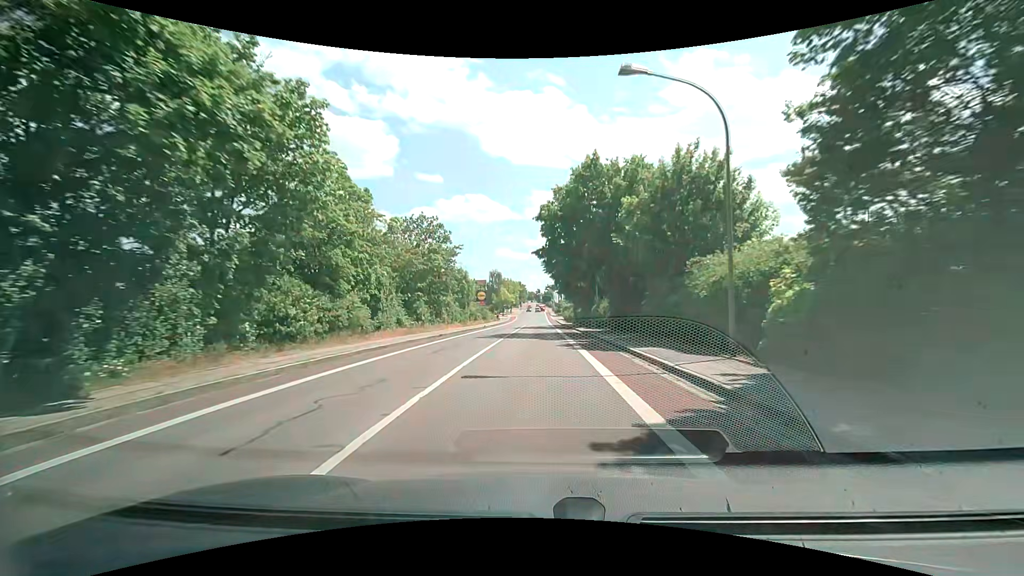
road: tertiary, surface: asphalt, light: Day
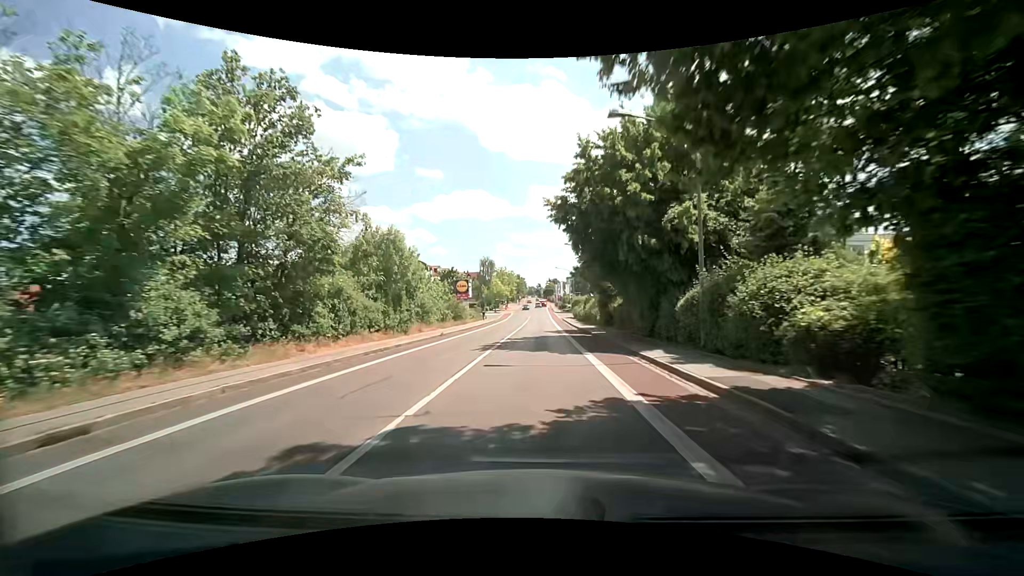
(-0.1, +26.2) m; -1°
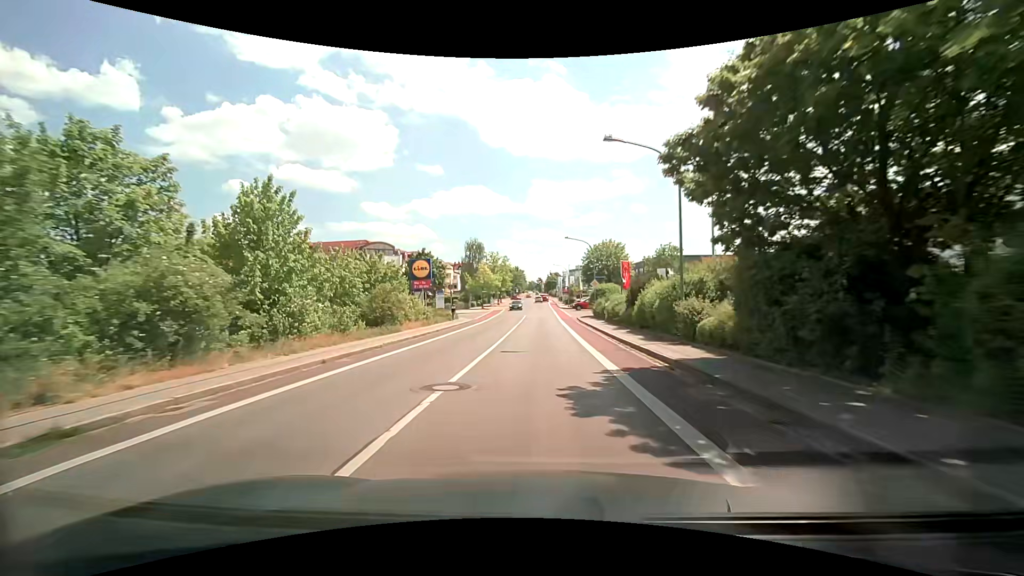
(+0.1, +26.1) m; 0°
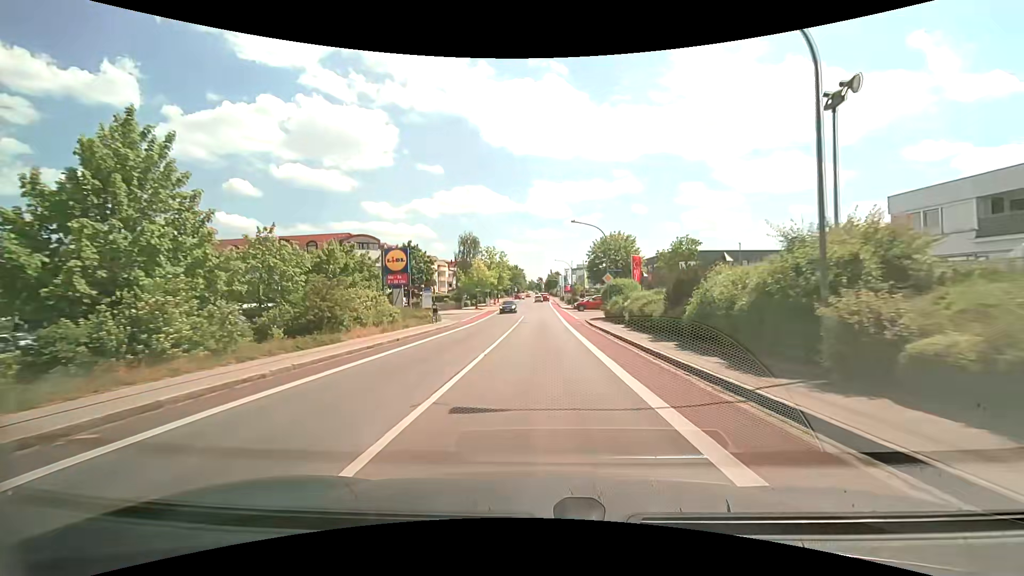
(0.0, +8.5) m; 0°
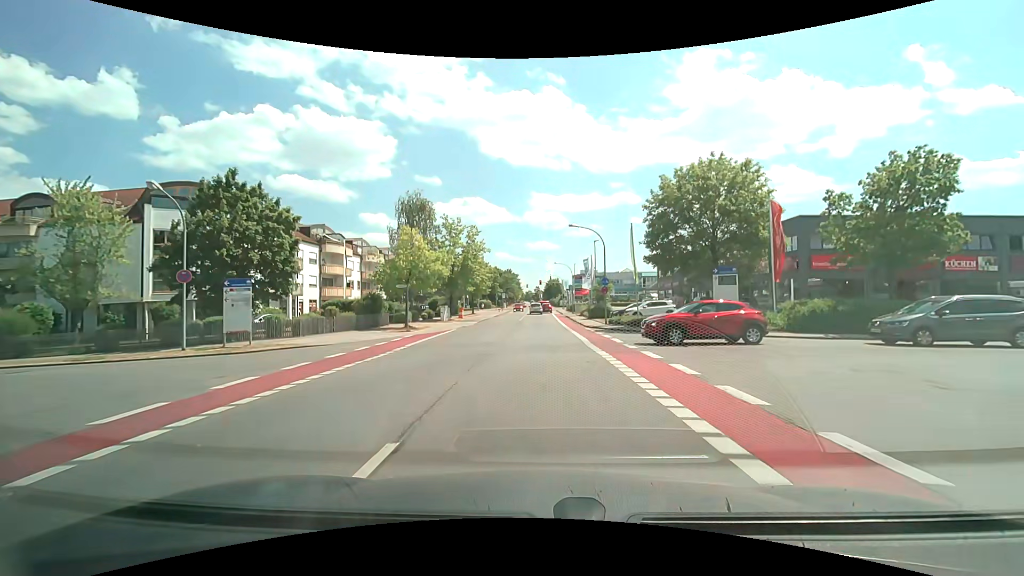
(-0.3, +40.1) m; 0°
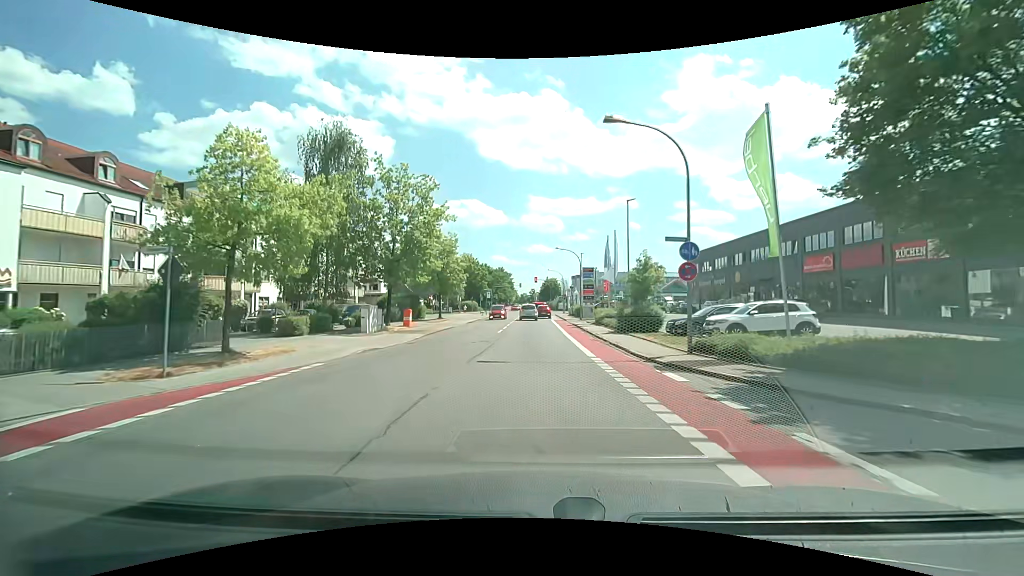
(0.0, +20.9) m; +1°
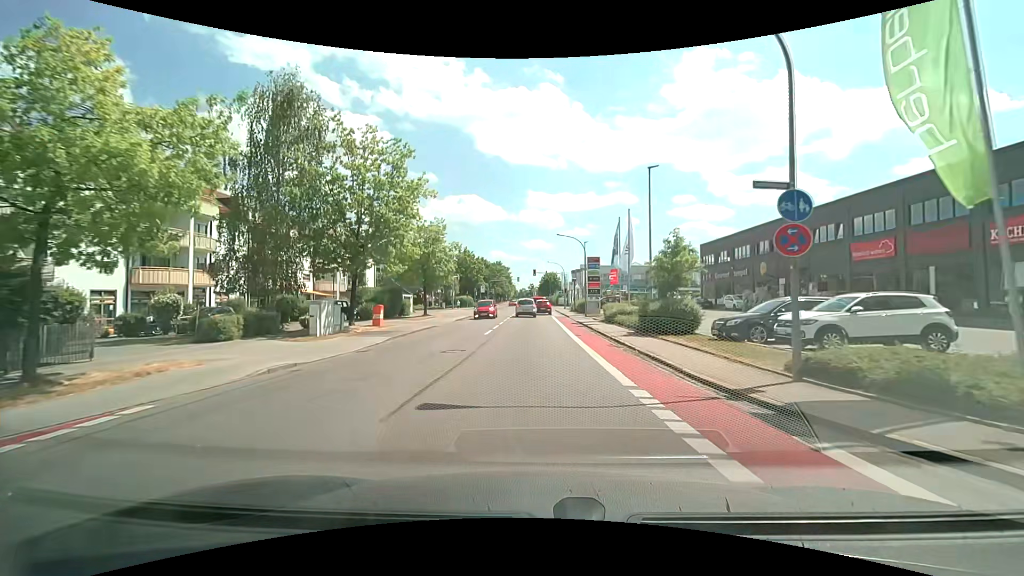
(0.0, +6.2) m; 0°
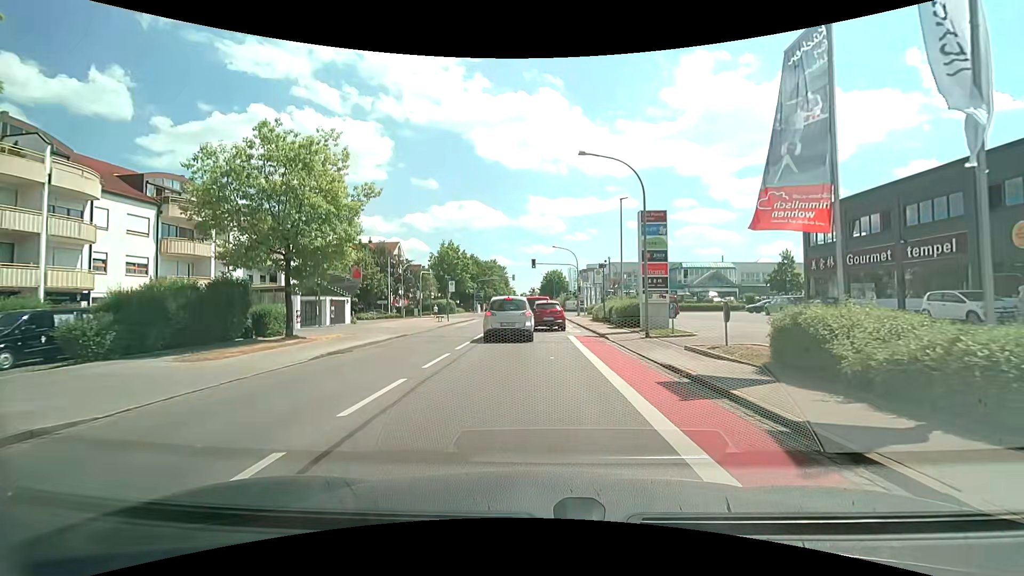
(0.0, +24.4) m; 0°
(0, +10) (0, +20) (0, +30) (0, +40) (0, +50) (-1, +60) (-1, +70) (-1, +80) (-1, +90) (-2, +100) m
